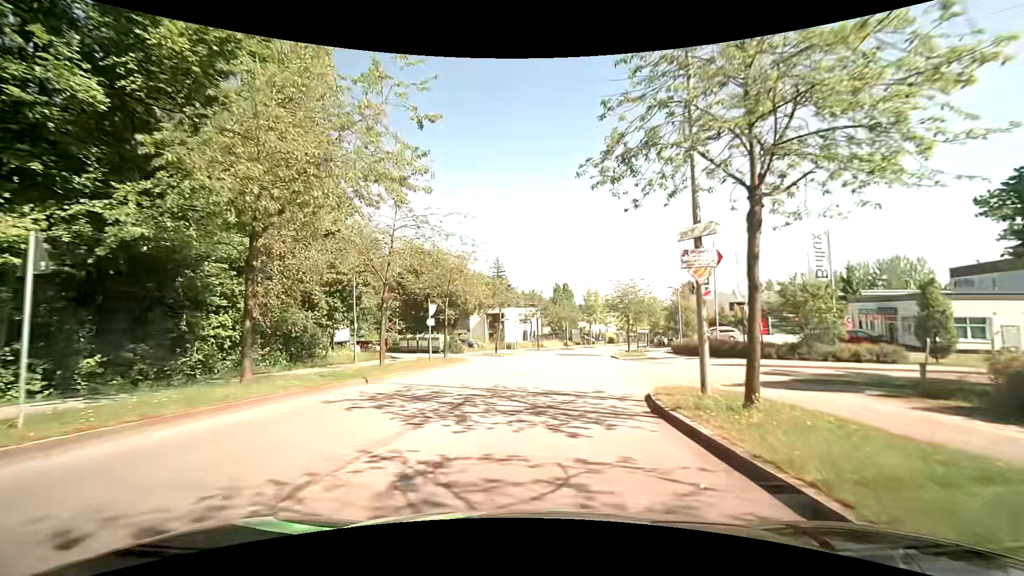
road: residential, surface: asphalt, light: Day
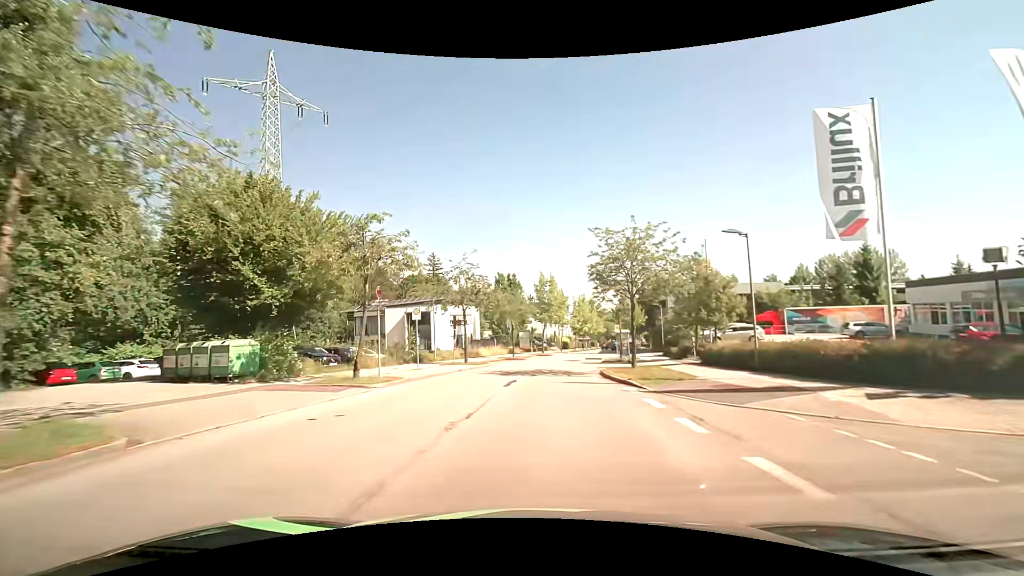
(+1.0, +21.7) m; +6°
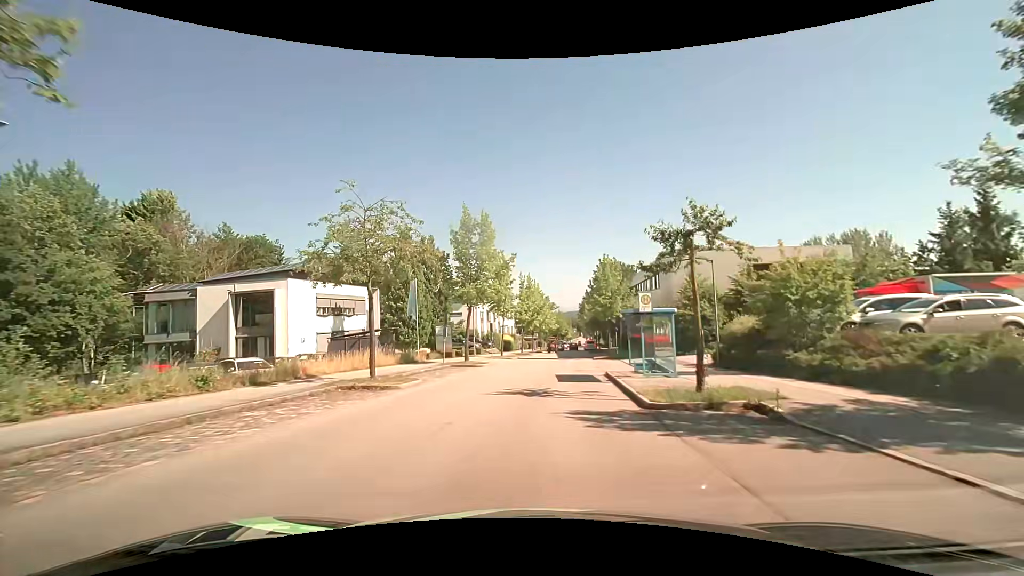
(+1.5, +27.8) m; +6°
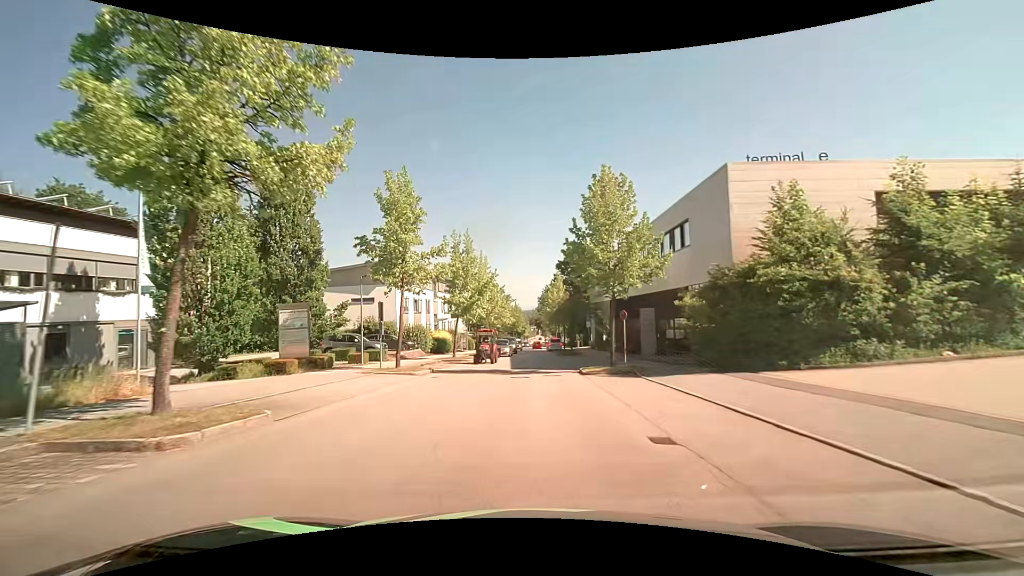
(+1.3, +22.2) m; +5°
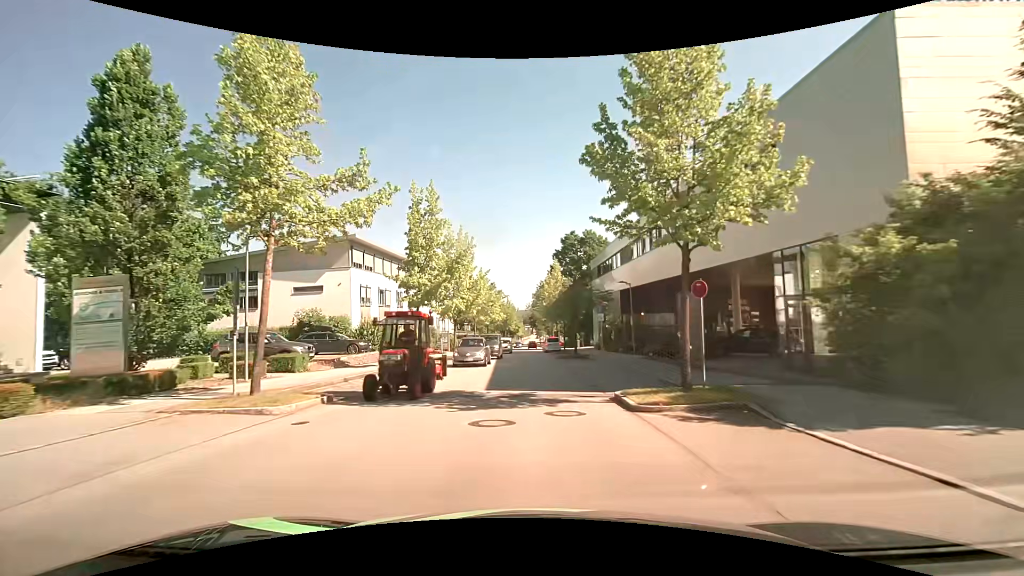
(+0.1, +11.0) m; +1°
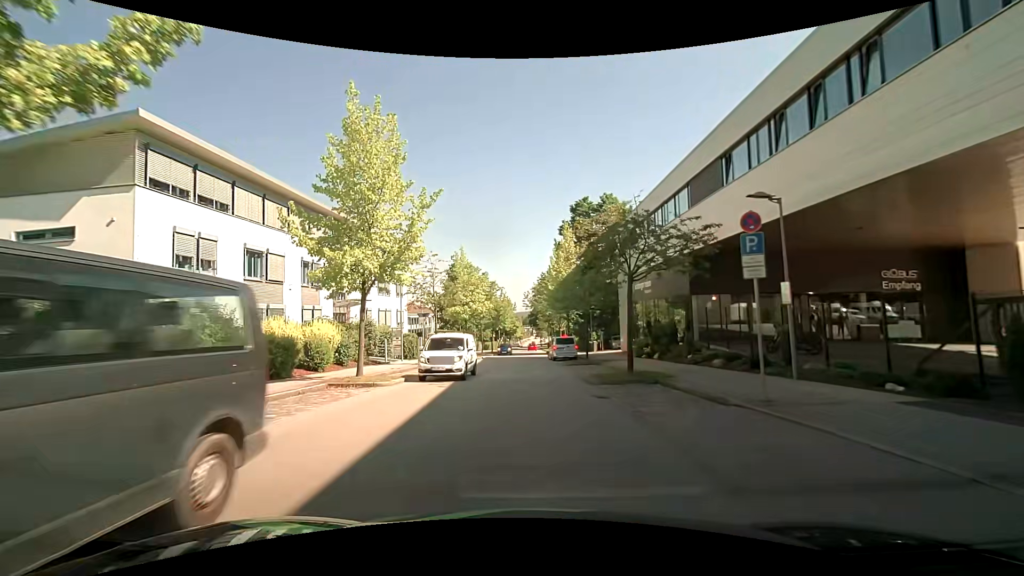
(0.0, +21.6) m; 0°
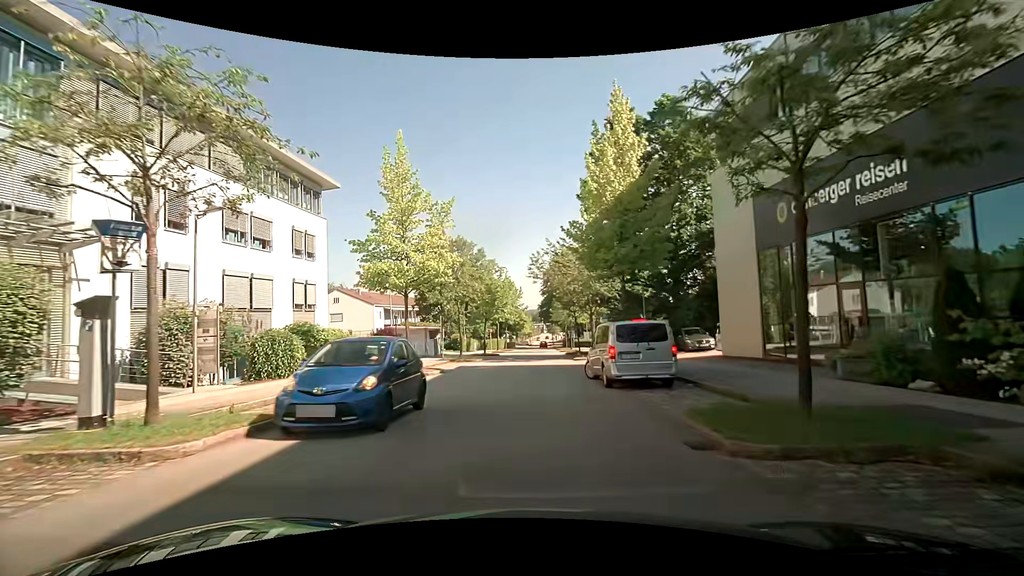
(0.0, +24.2) m; -1°
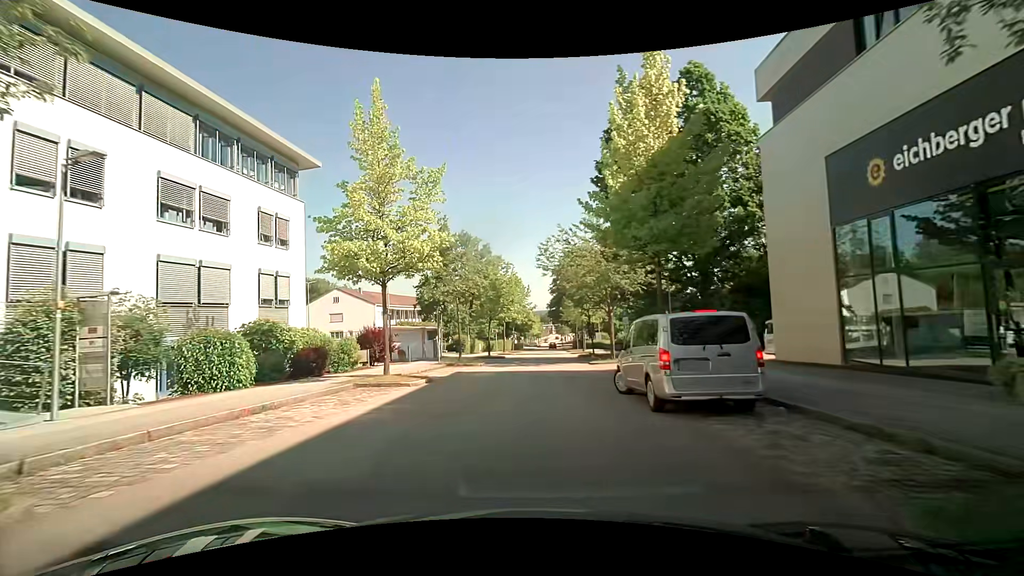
(0.0, +4.5) m; 0°
(0, +10) (0, +20) (+1, +30) (+1, +40) (+1, +50) (+2, +60) (+2, +70) (+2, +80) (+3, +90) (+3, +100) m
